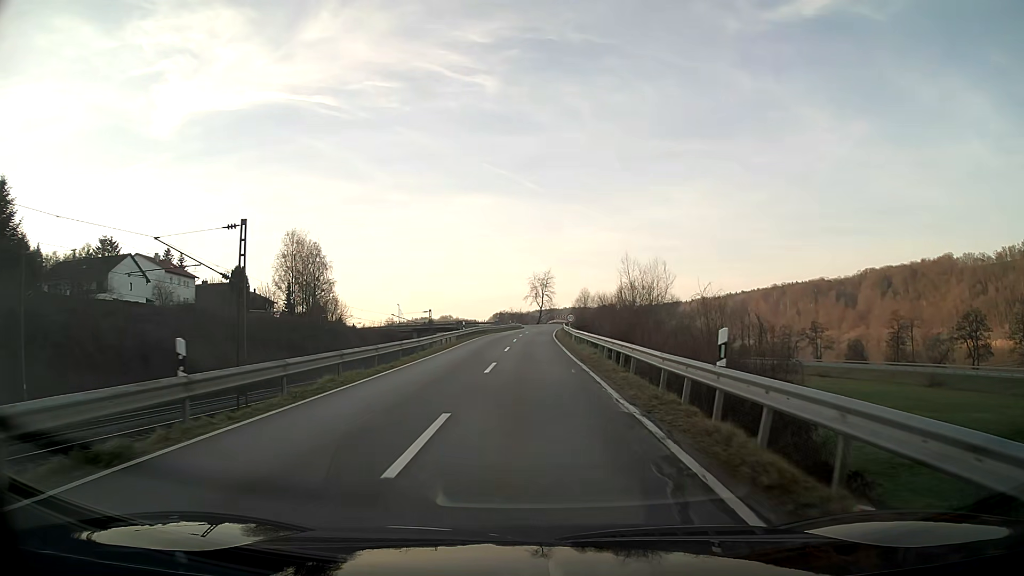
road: tertiary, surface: asphalt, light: Day
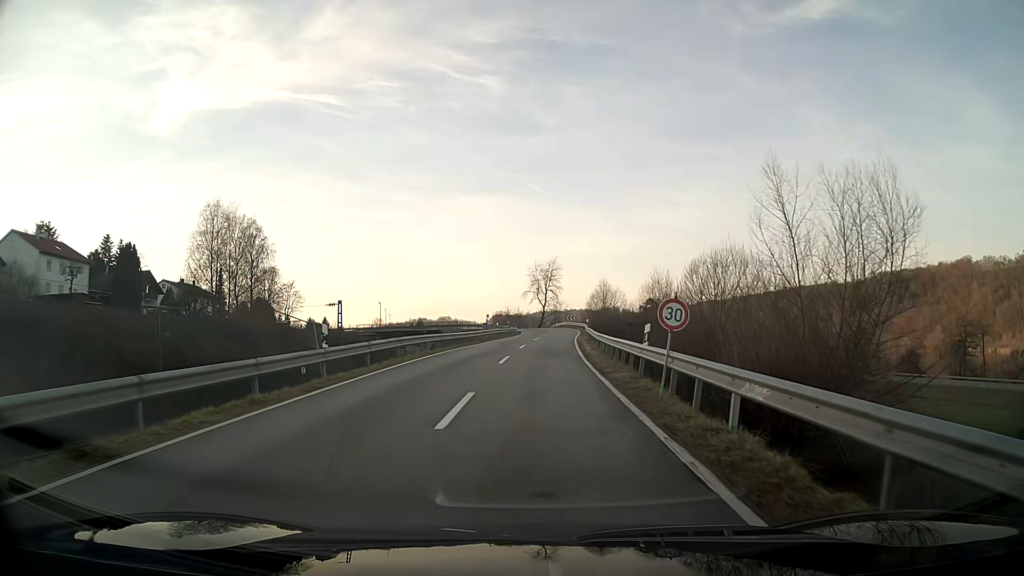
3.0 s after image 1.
(0.0, +33.0) m; 0°
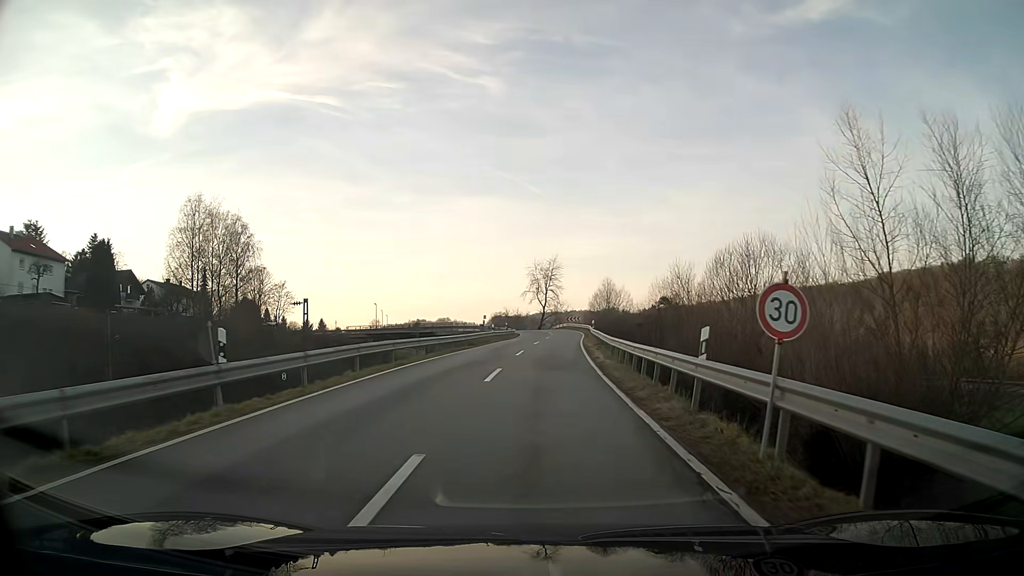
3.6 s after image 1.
(0.0, +5.6) m; 0°
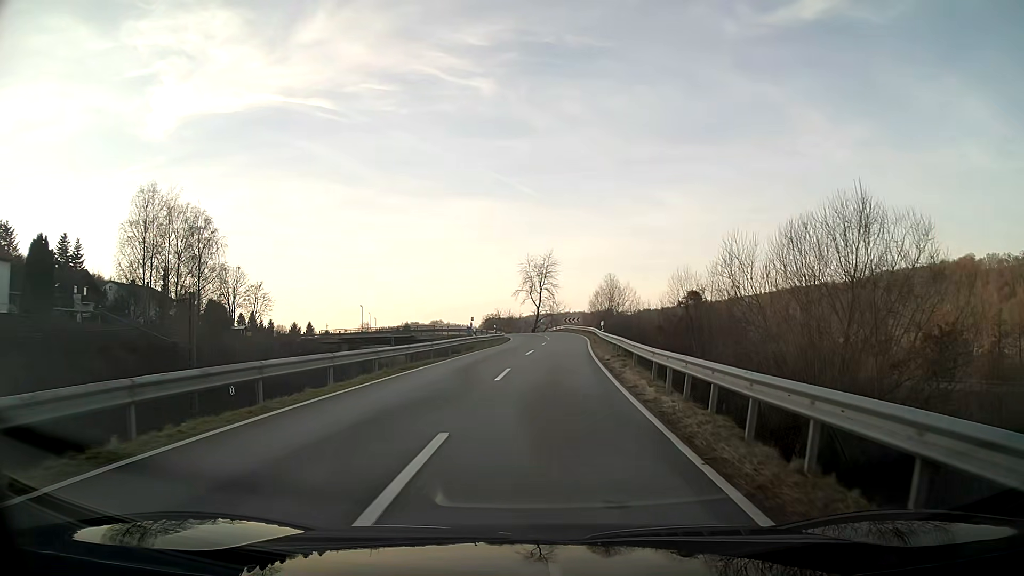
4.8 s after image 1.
(+0.1, +10.7) m; +1°
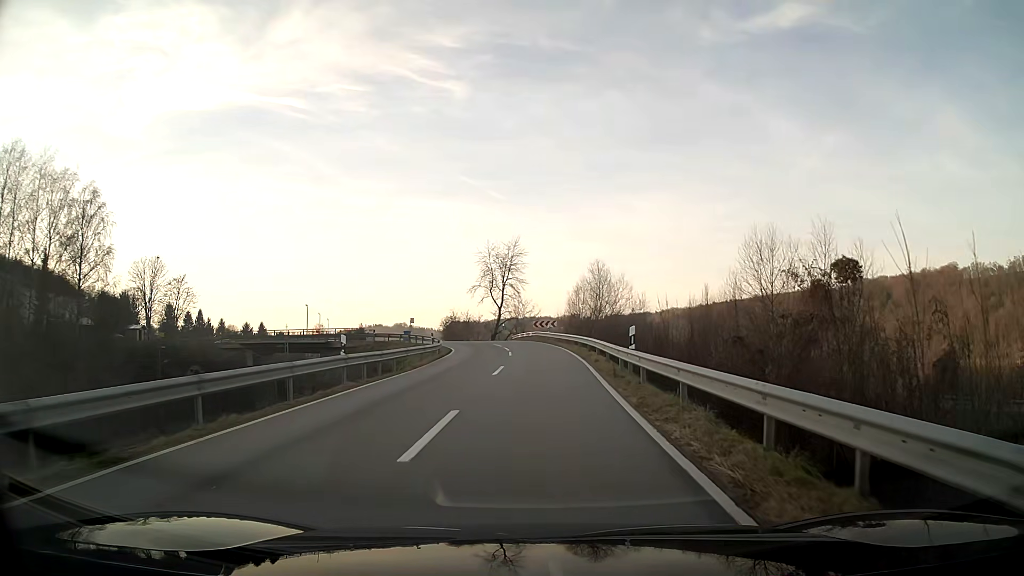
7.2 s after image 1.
(+0.5, +21.8) m; +2°
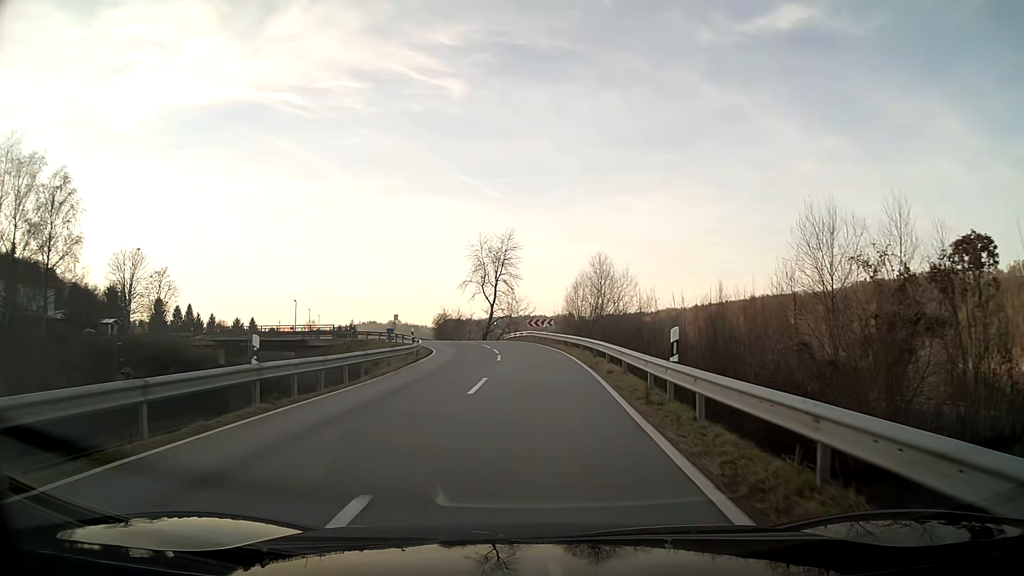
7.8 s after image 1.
(0.0, +5.5) m; +1°
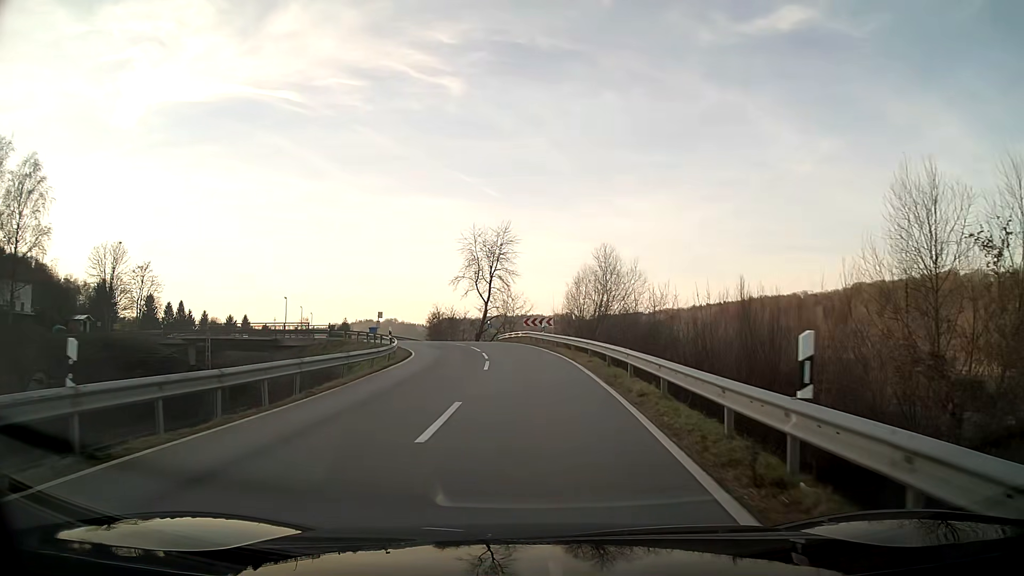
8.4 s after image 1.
(0.0, +5.6) m; 0°
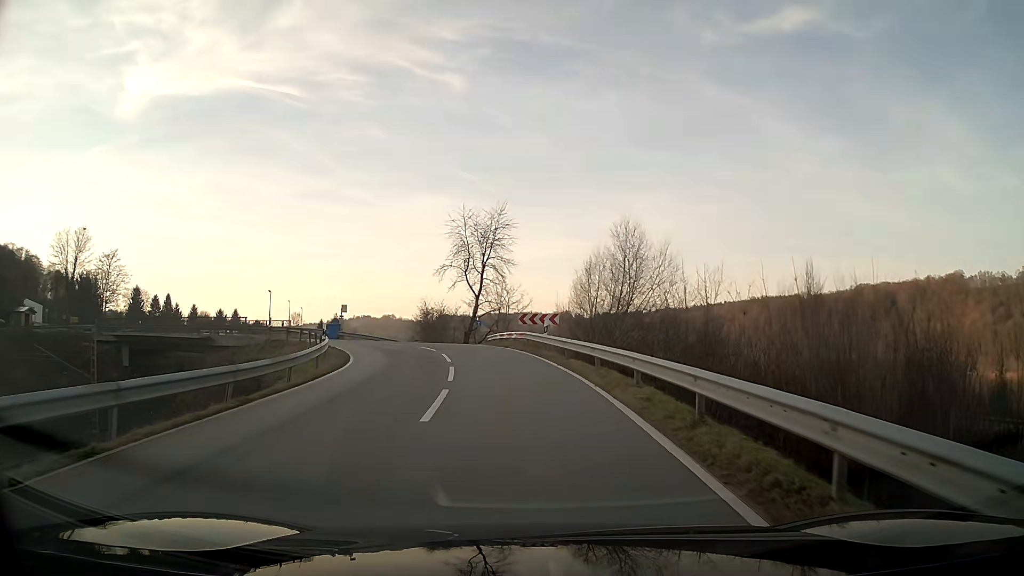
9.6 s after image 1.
(0.0, +11.0) m; 0°
(0, +10) (-1, +20) (-4, +30) (-10, +38) (-18, +43) (-27, +47) (-36, +52) (-44, +57) (-52, +63) (-61, +68) m
